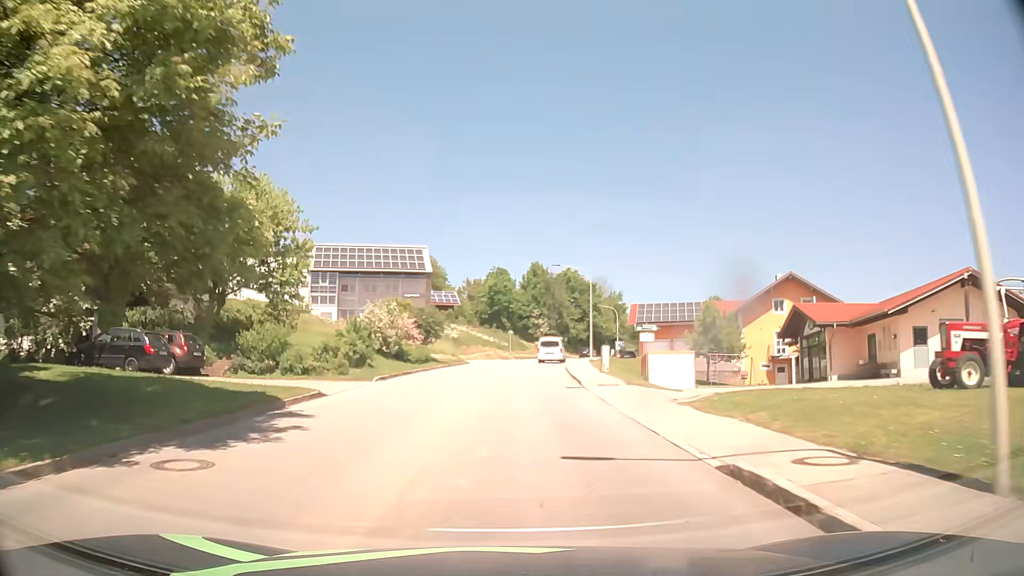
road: tertiary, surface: asphalt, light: Day
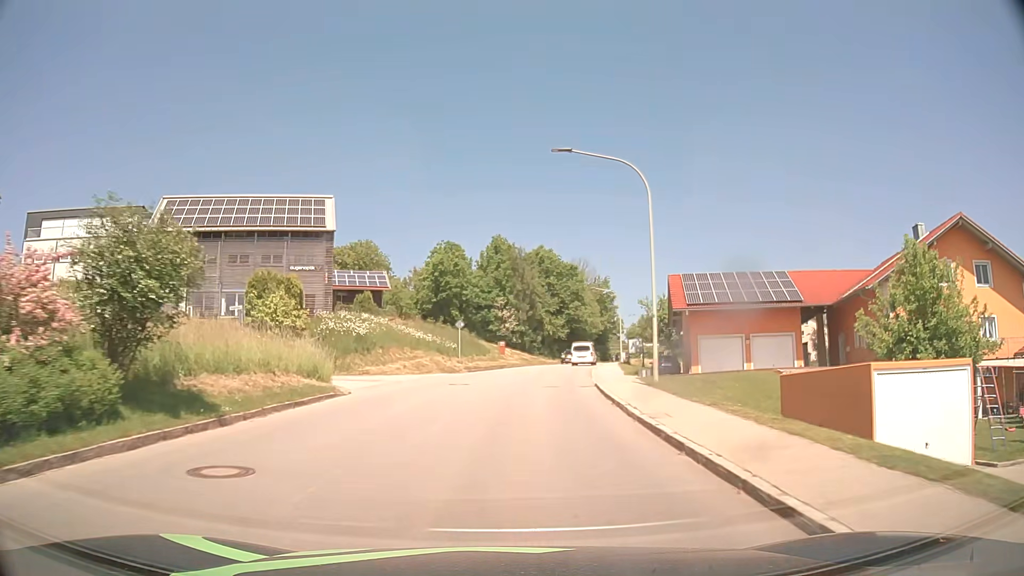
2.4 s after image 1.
(+0.5, +30.5) m; +3°
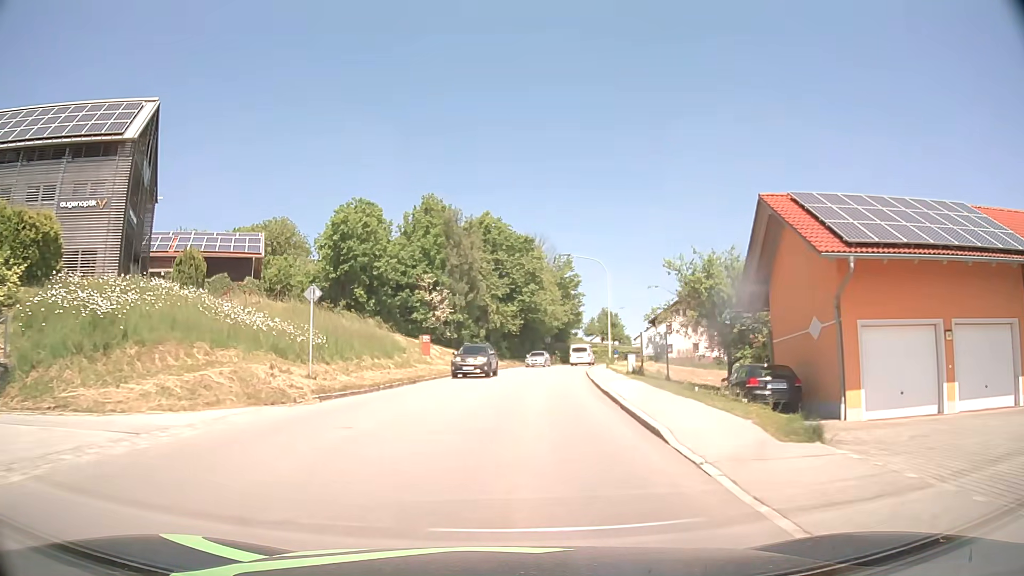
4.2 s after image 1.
(+0.9, +22.8) m; +5°
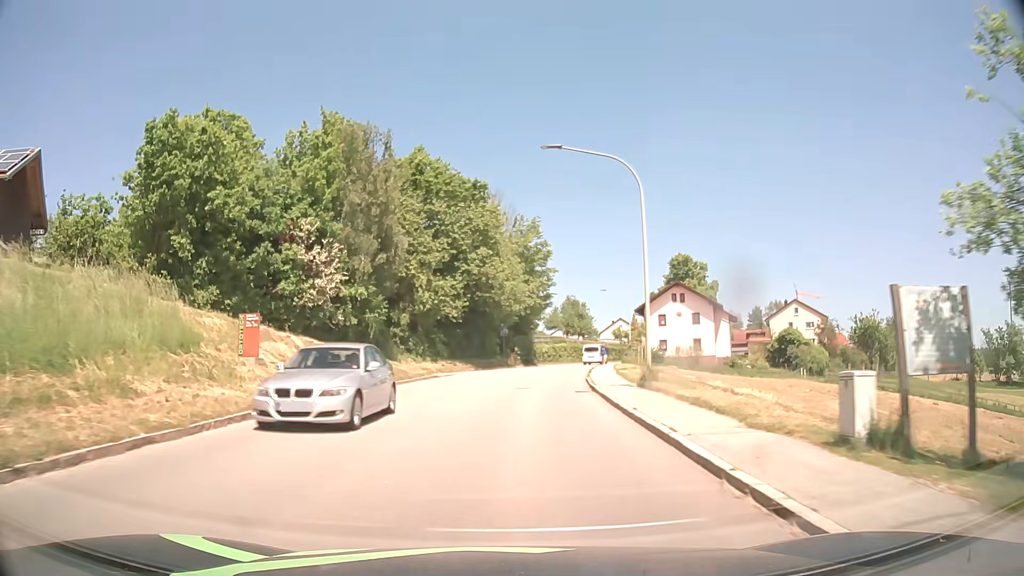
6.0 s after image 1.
(+1.0, +22.9) m; +4°
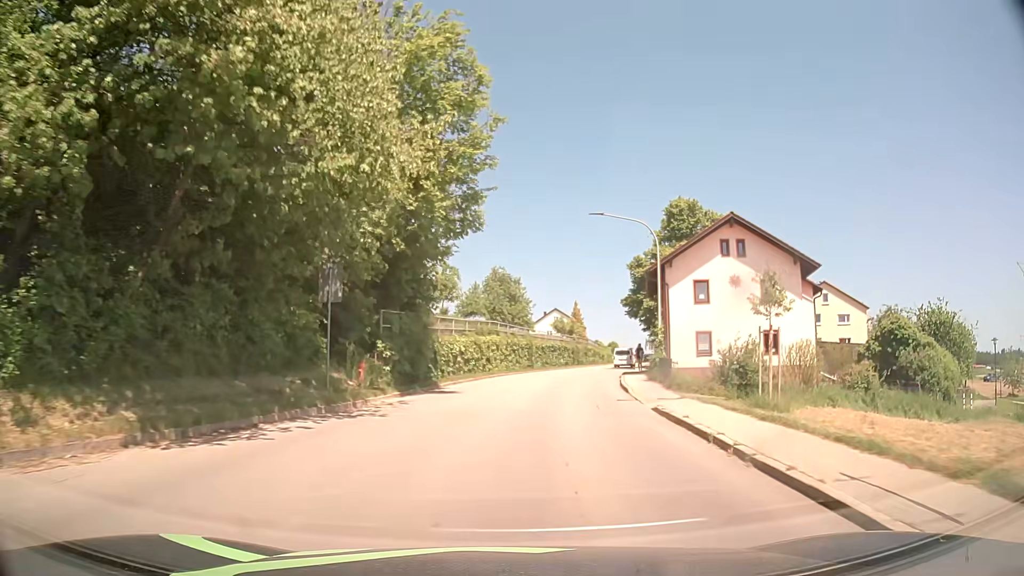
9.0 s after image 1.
(+2.0, +38.4) m; +7°
(0, +10) (+1, +20) (+2, +30) (+4, +40) (+6, +49) (+9, +59) (+11, +69) (+14, +78) (+17, +88) (+20, +98) m
